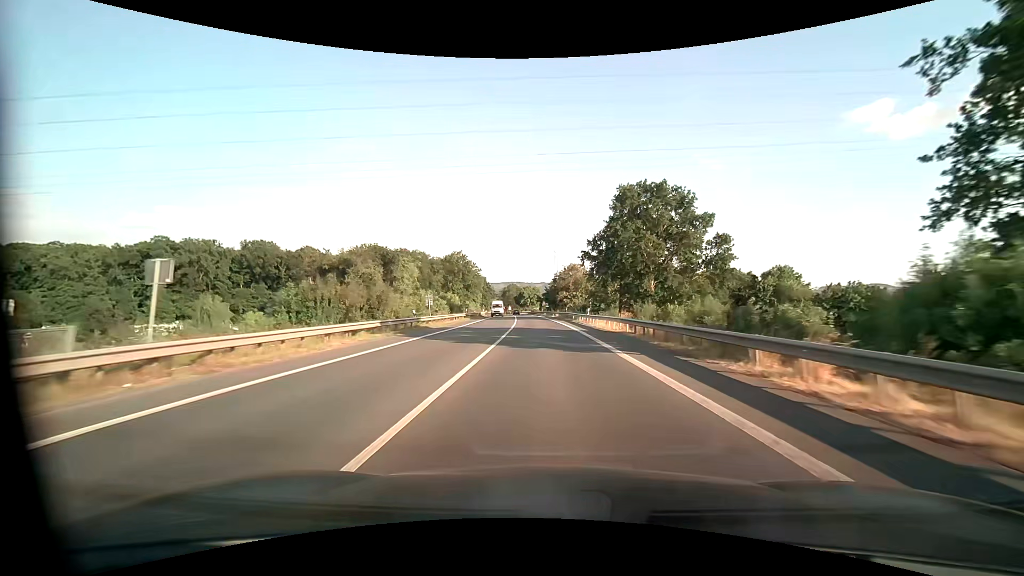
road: primary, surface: asphalt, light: Day
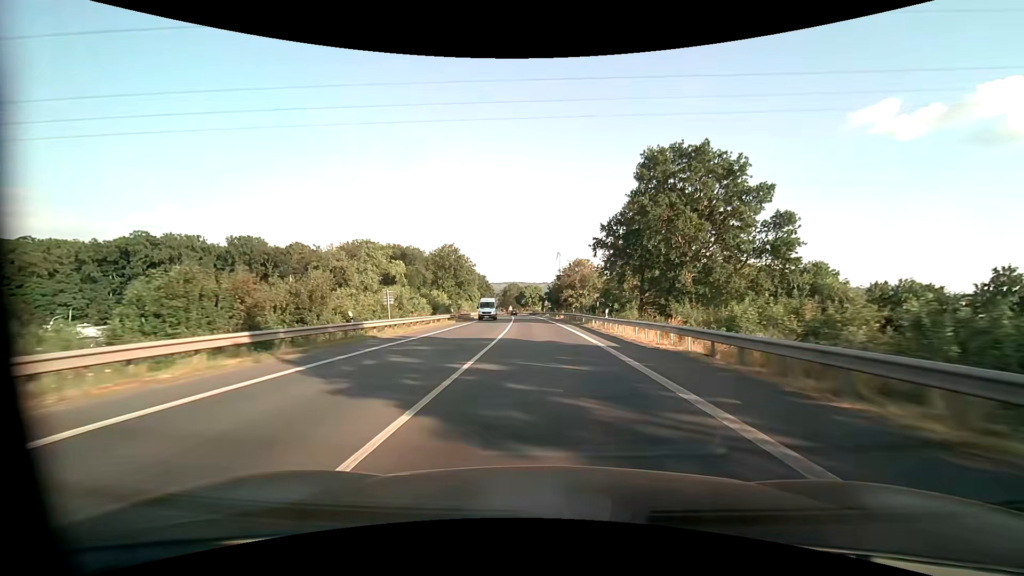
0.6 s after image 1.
(0.0, +11.3) m; 0°
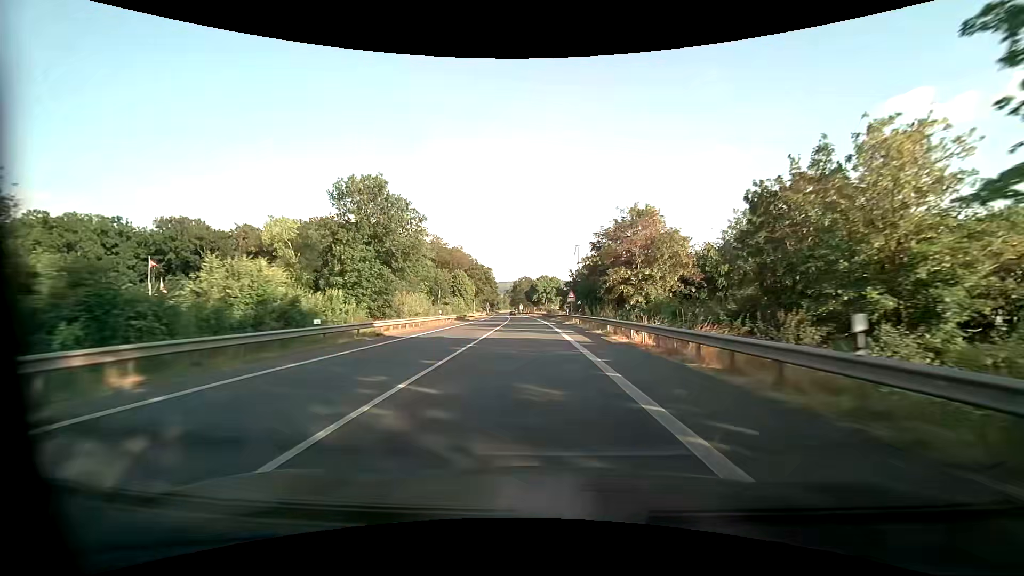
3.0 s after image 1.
(-0.6, +45.8) m; -2°
(0, +10) (0, +20) (0, +30) (-1, +40) (-1, +50) (-2, +60) (-2, +70) (-3, +80) (-4, +90) (-5, +100) m
